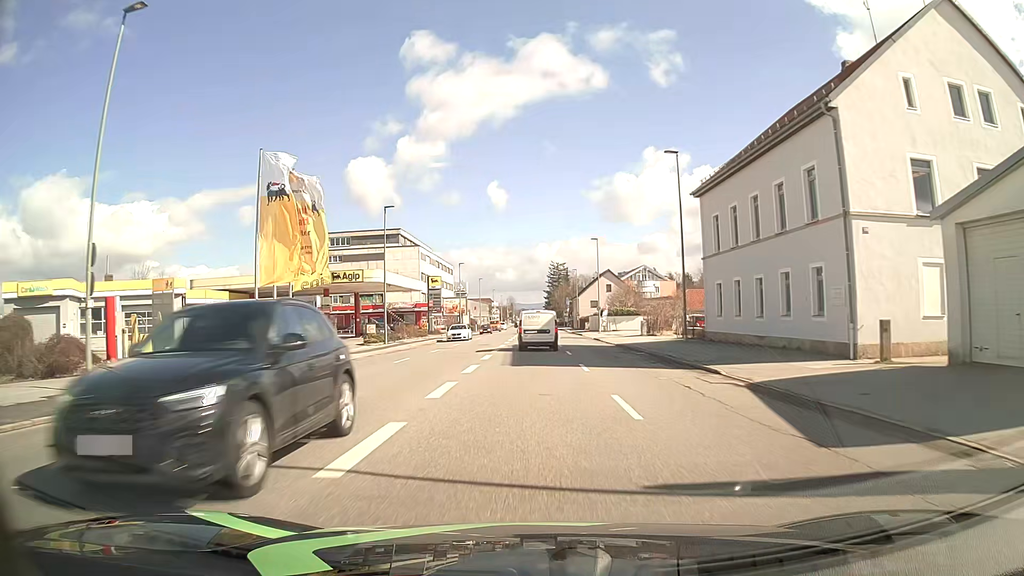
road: tertiary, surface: asphalt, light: Day
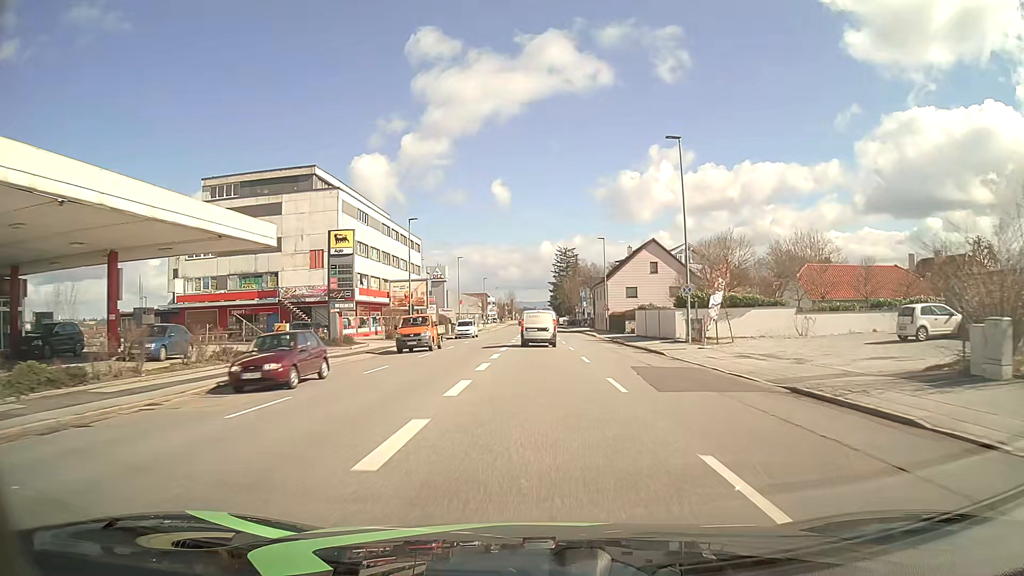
(+0.1, +41.9) m; 0°
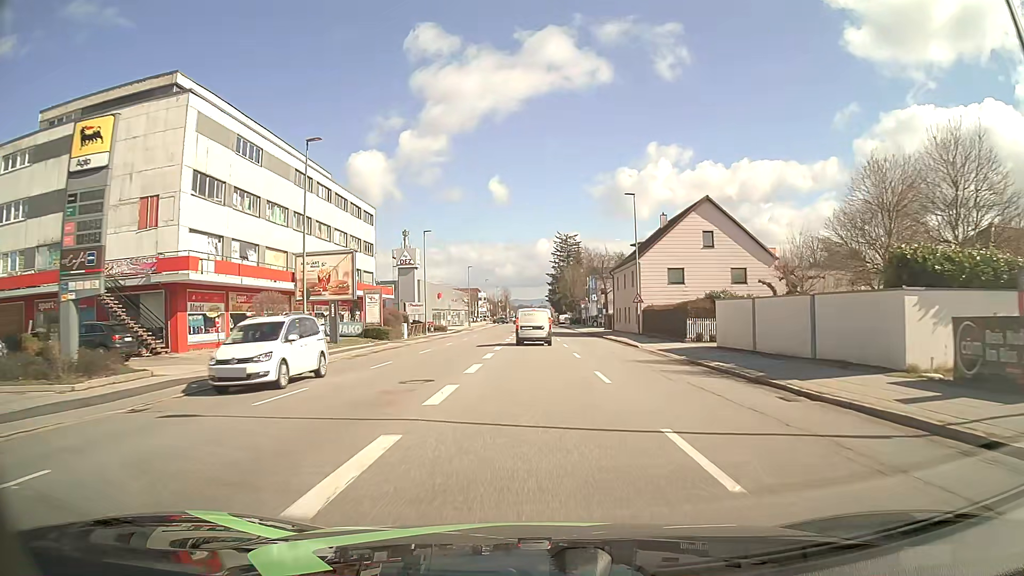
(+0.1, +25.6) m; 0°
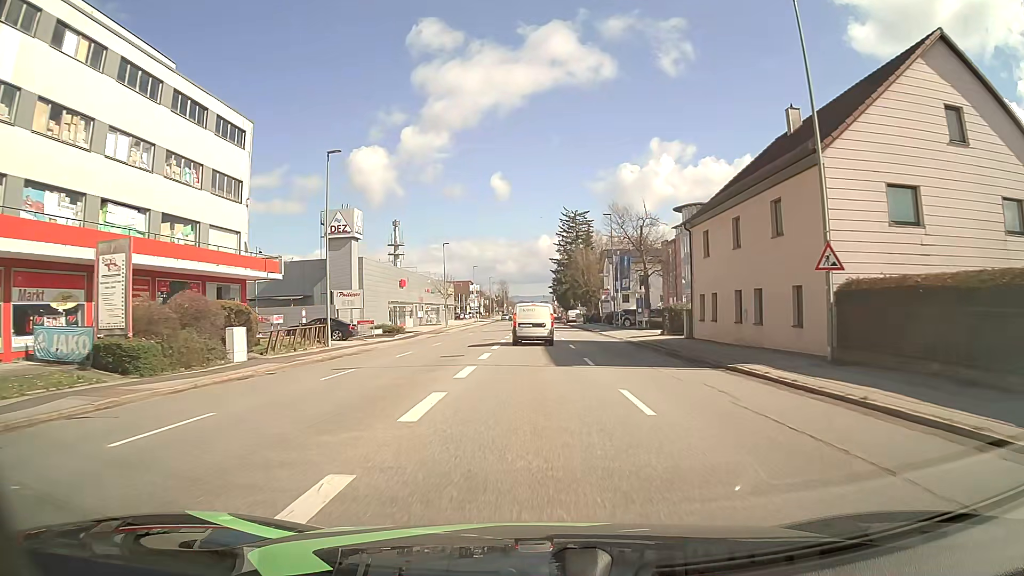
(0.0, +31.9) m; 0°
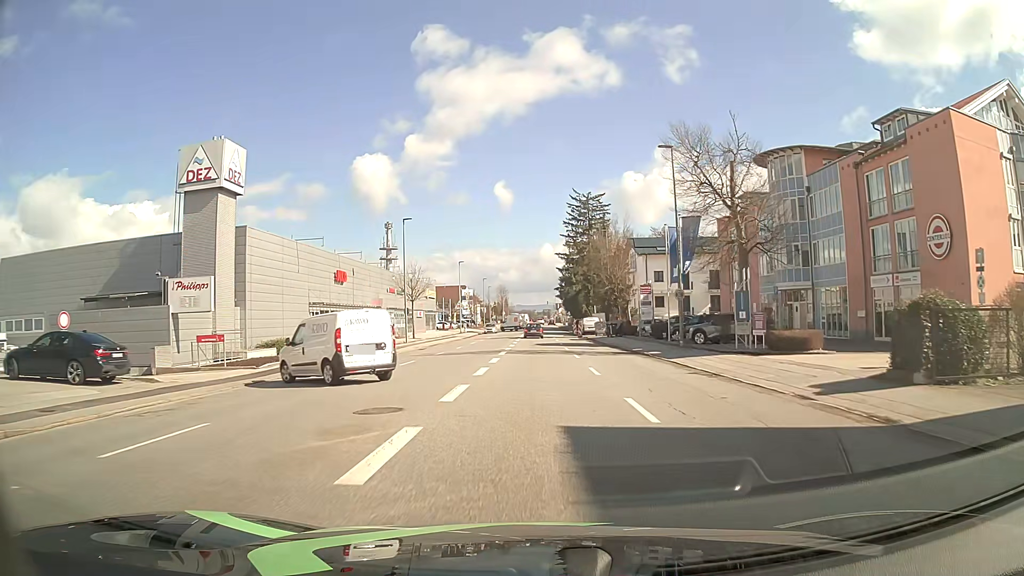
(0.0, +26.9) m; 0°
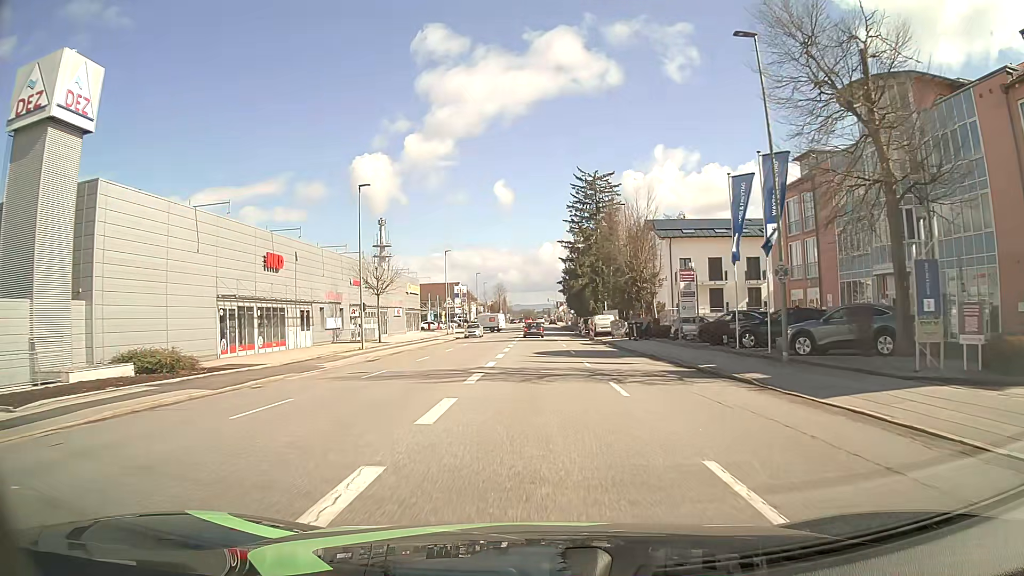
(0.0, +14.6) m; 0°
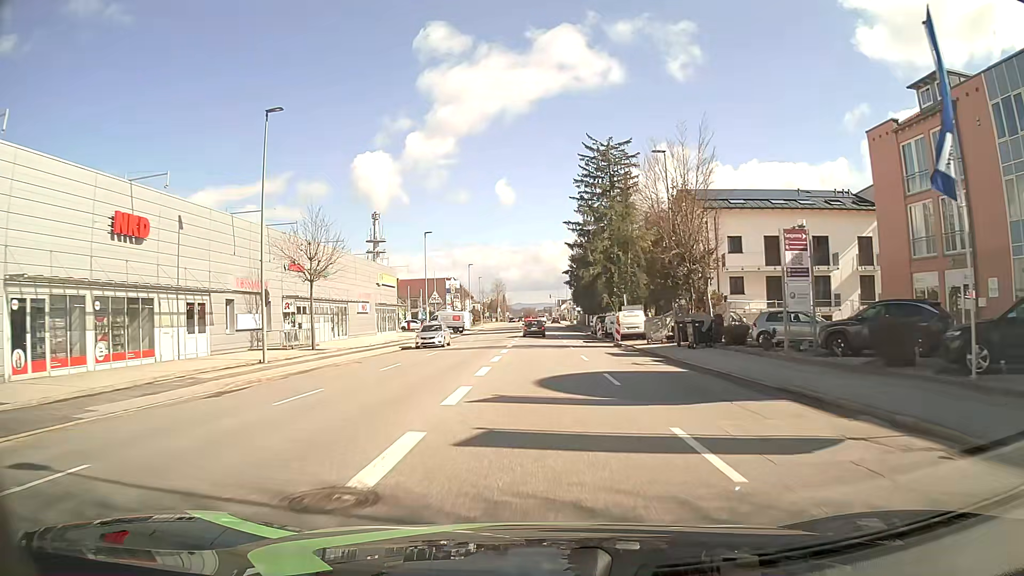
(-0.1, +16.2) m; 0°
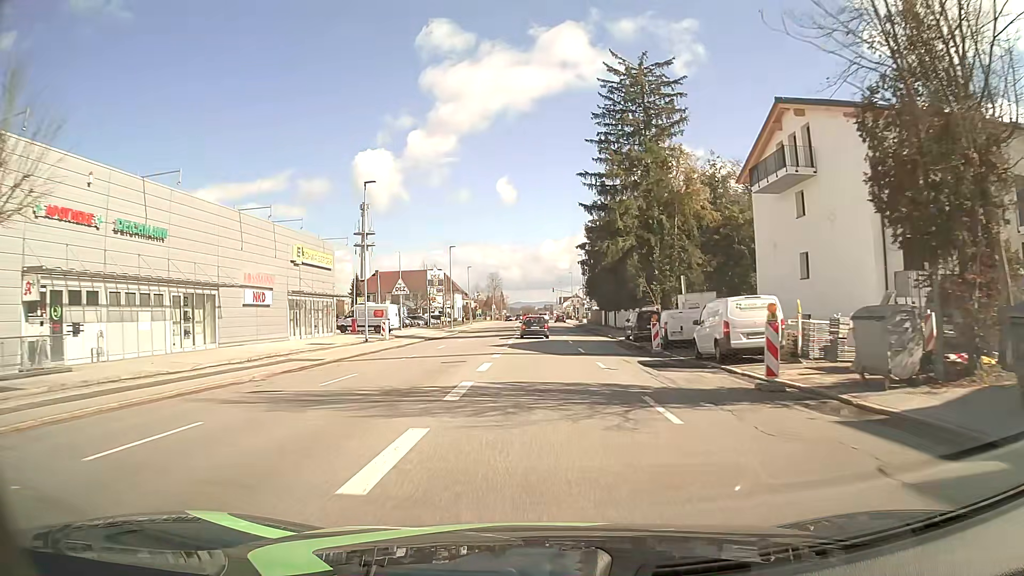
(-0.1, +24.1) m; 0°
(0, +10) (0, +20) (0, +30) (0, +40) (0, +50) (0, +60) (0, +70) (-1, +80) (-1, +90) (-1, +100) m
